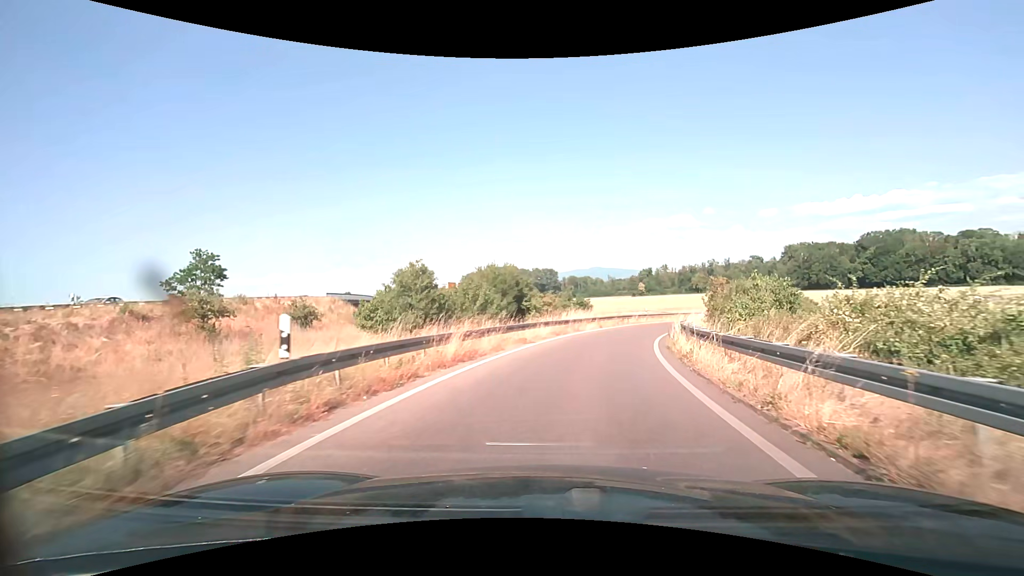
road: trunk_link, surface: asphalt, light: Day
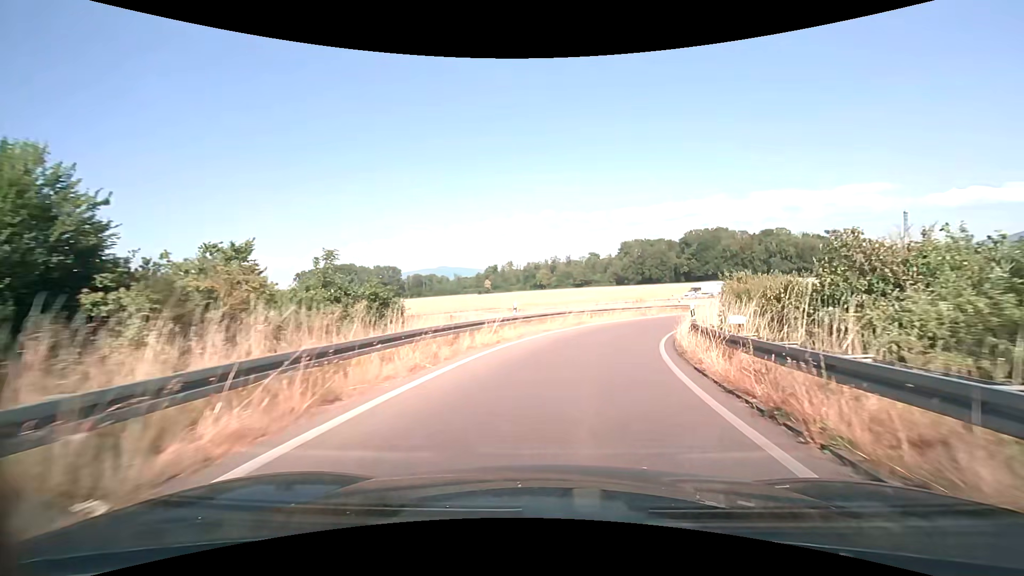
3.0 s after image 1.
(+4.2, +29.2) m; +17°
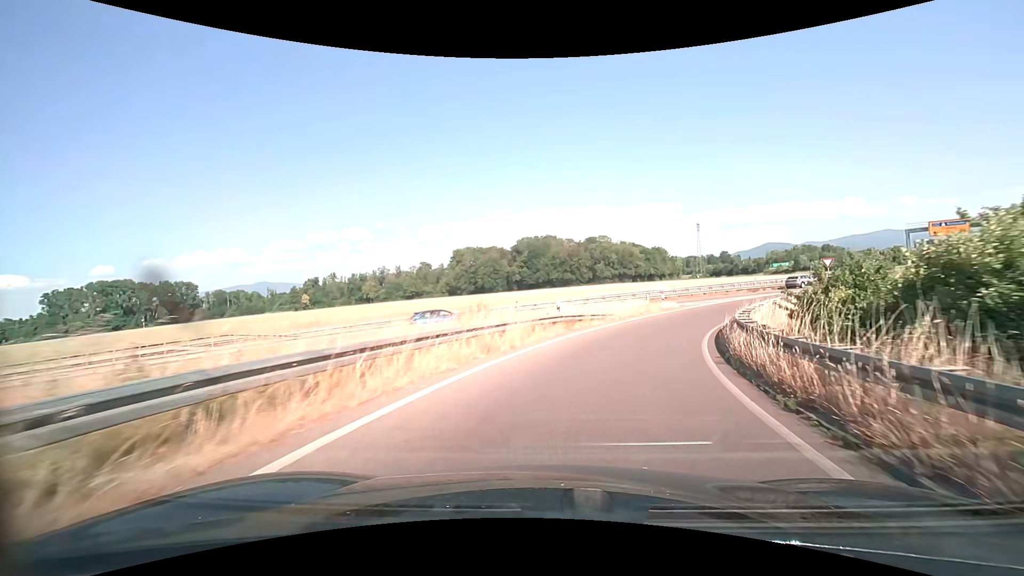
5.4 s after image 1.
(+4.0, +25.5) m; +19°
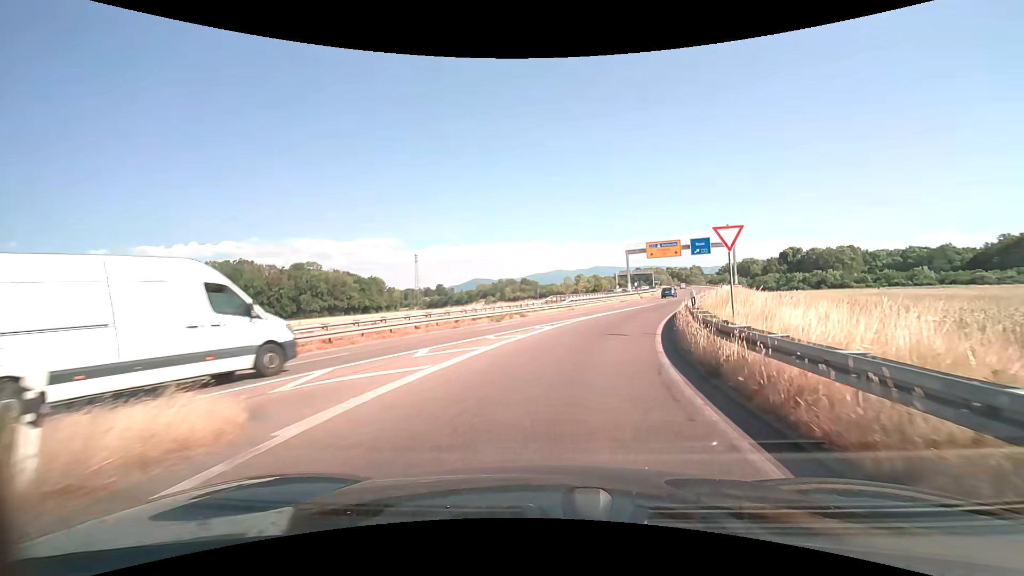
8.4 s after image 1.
(+8.6, +29.6) m; +31°
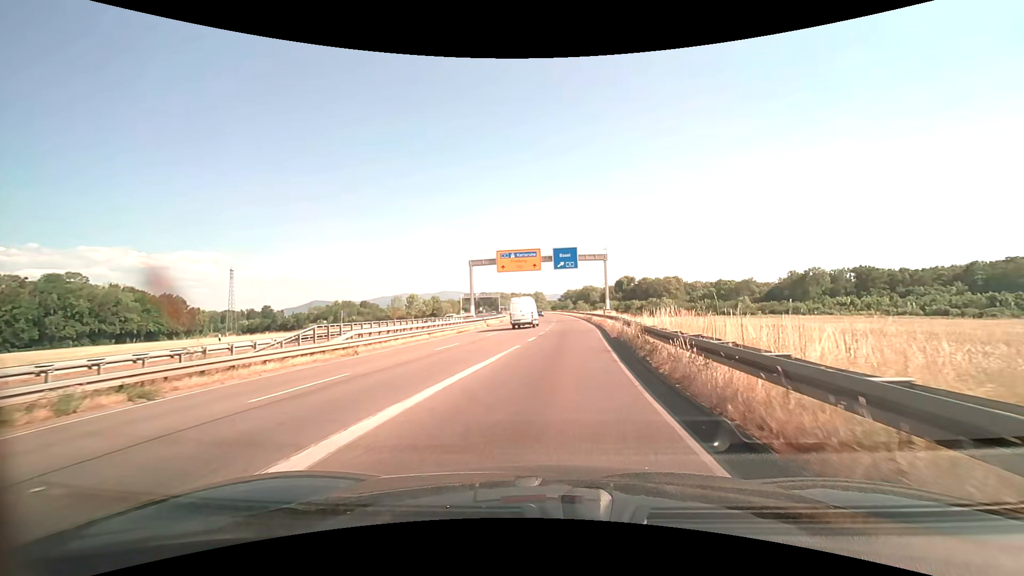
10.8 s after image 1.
(+3.8, +23.8) m; +17°
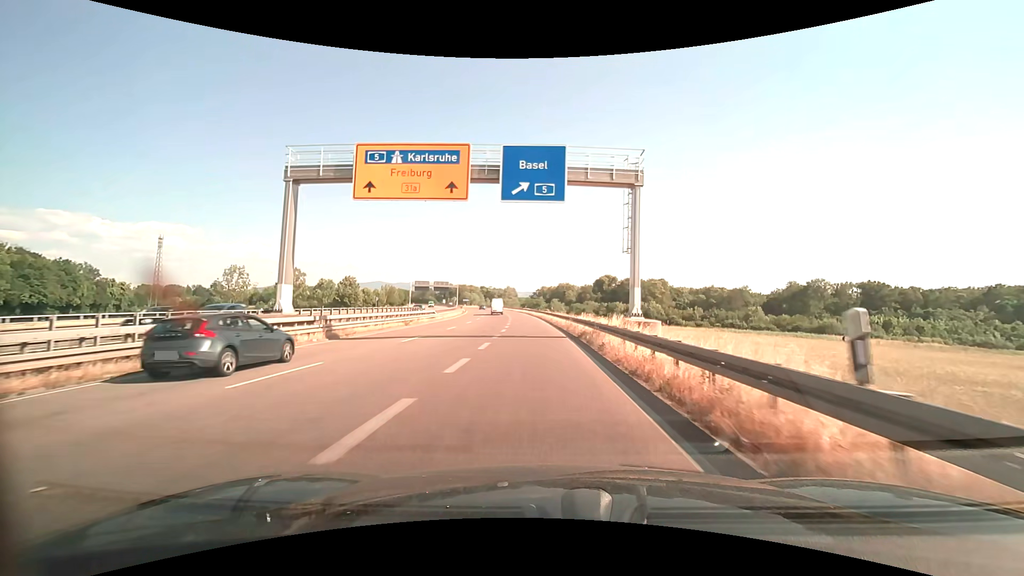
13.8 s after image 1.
(+2.1, +36.7) m; +3°
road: trunk
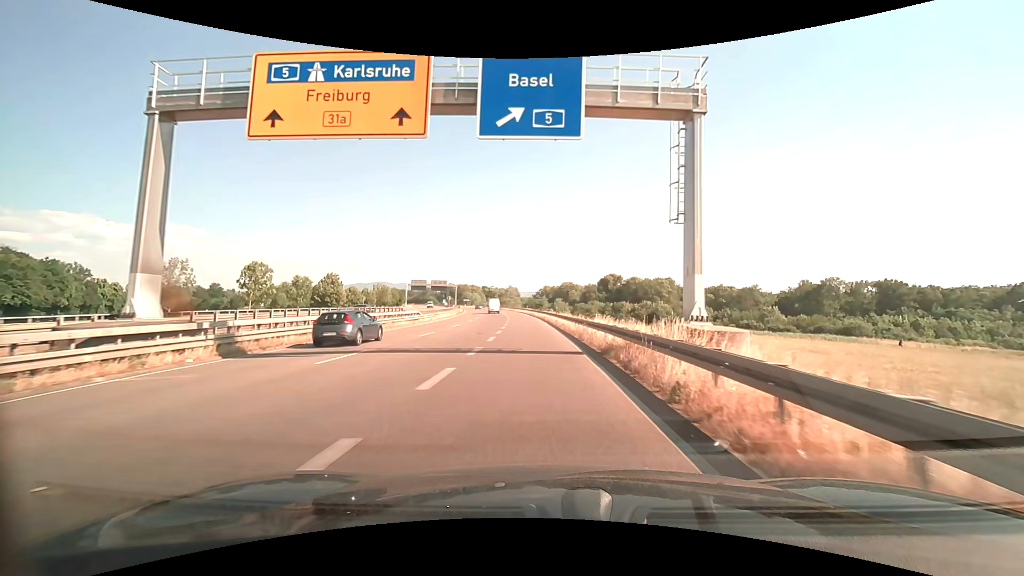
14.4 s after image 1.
(0.0, +8.3) m; 0°
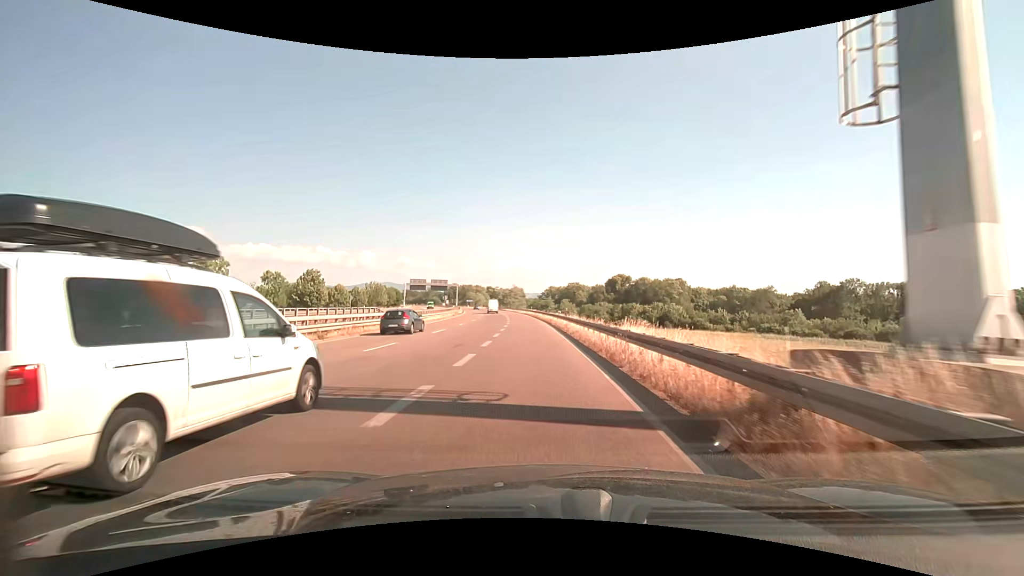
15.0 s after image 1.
(-0.1, +8.6) m; -1°
(0, +10) (0, +20) (0, +30) (-1, +40) (-2, +50) (-2, +60) (-3, +70) (-4, +80) (-5, +90) (-7, +100) m
